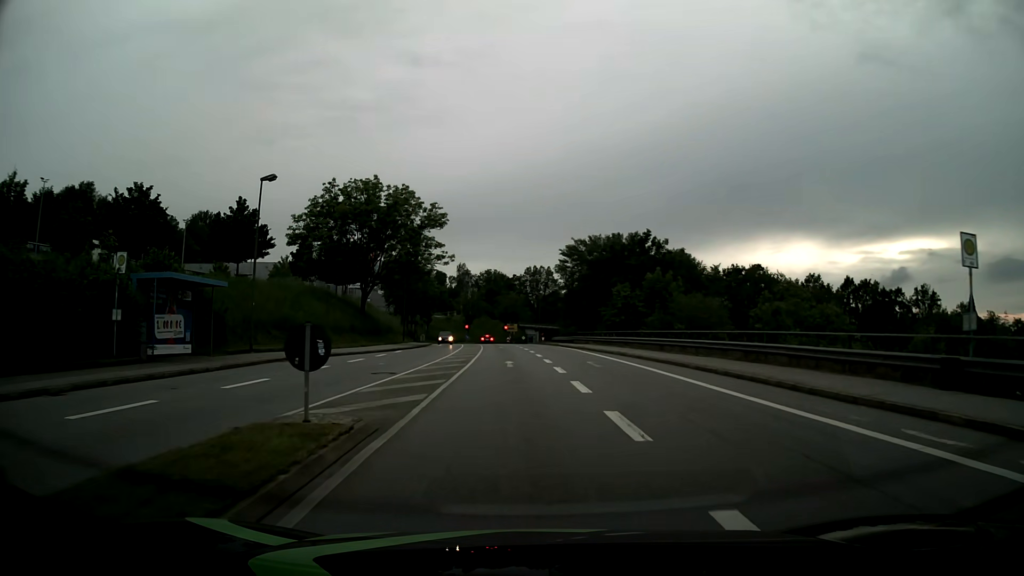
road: tertiary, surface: asphalt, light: Day
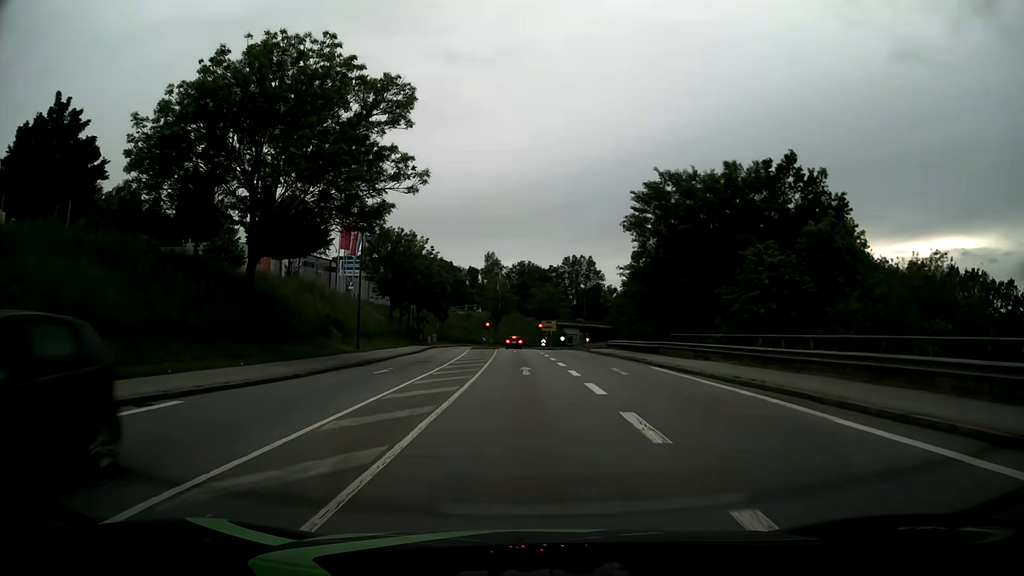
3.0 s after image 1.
(-1.0, +30.3) m; -3°
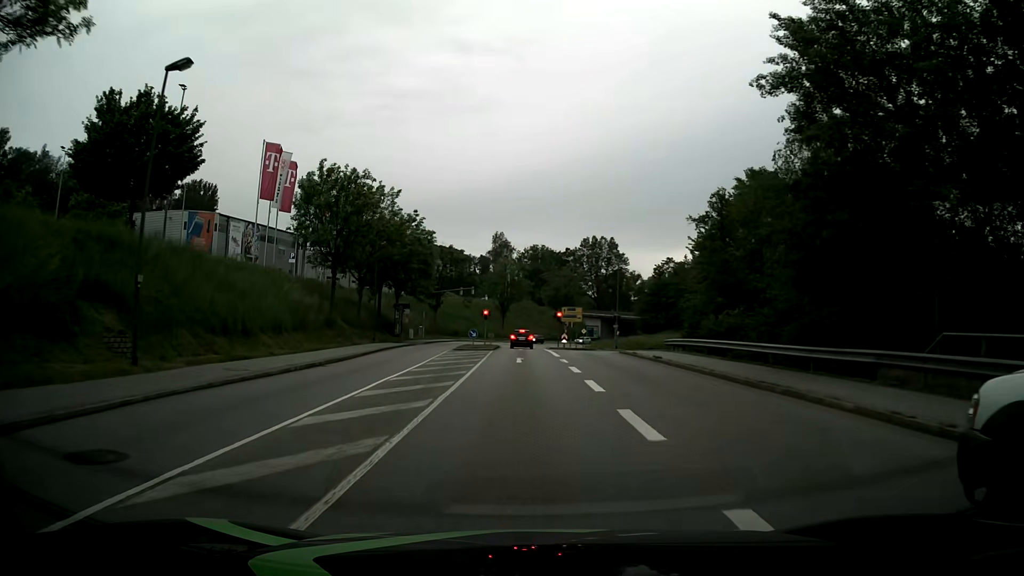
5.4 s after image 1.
(-0.2, +24.0) m; -1°
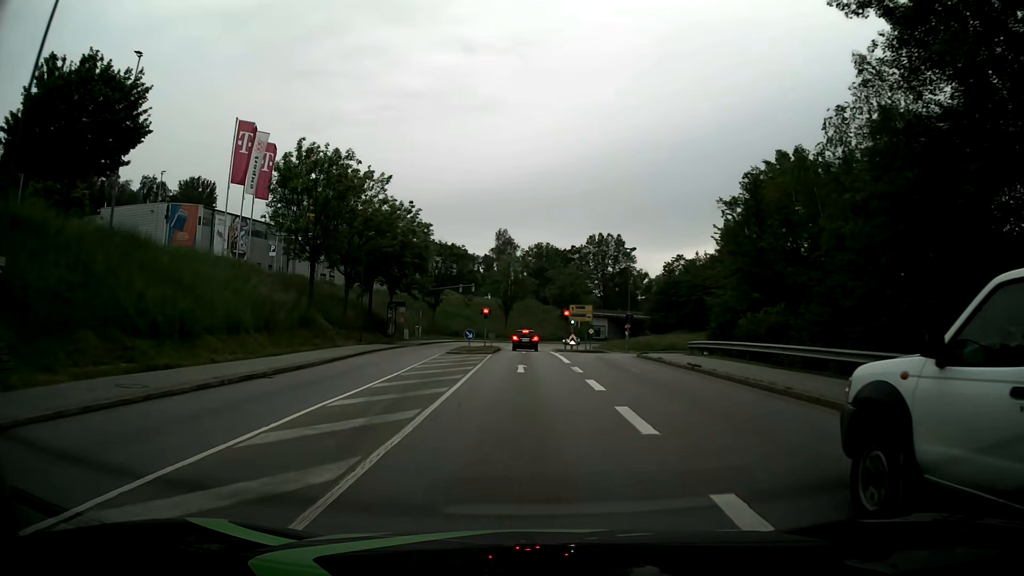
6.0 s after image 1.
(0.0, +5.4) m; 0°
